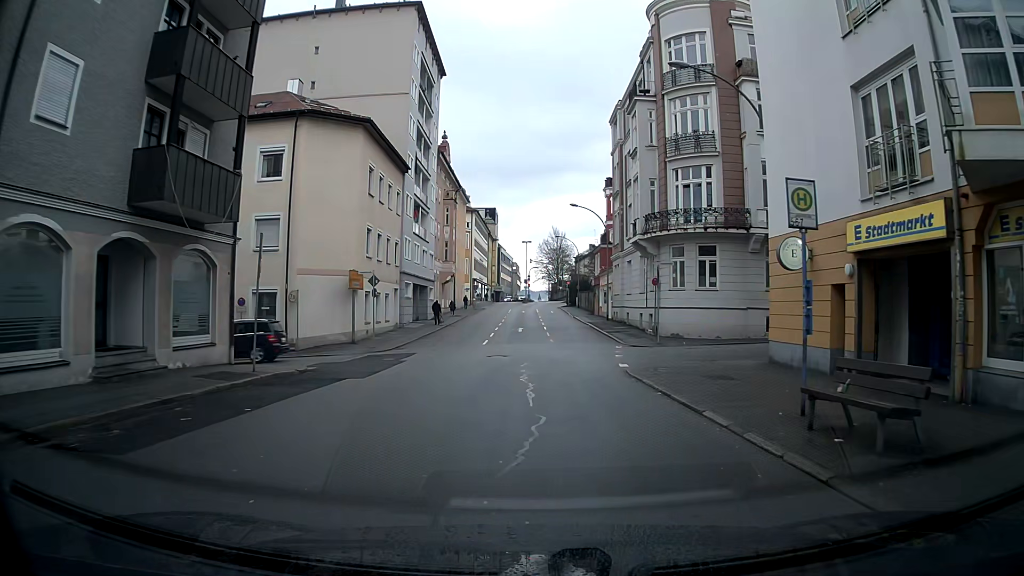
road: tertiary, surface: asphalt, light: Day
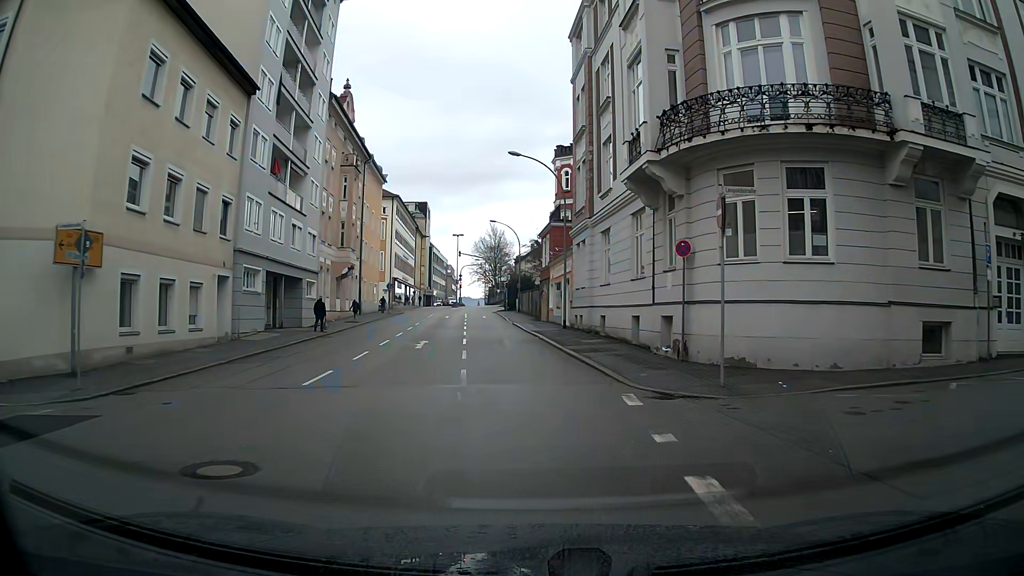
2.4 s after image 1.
(+0.9, +17.7) m; +5°
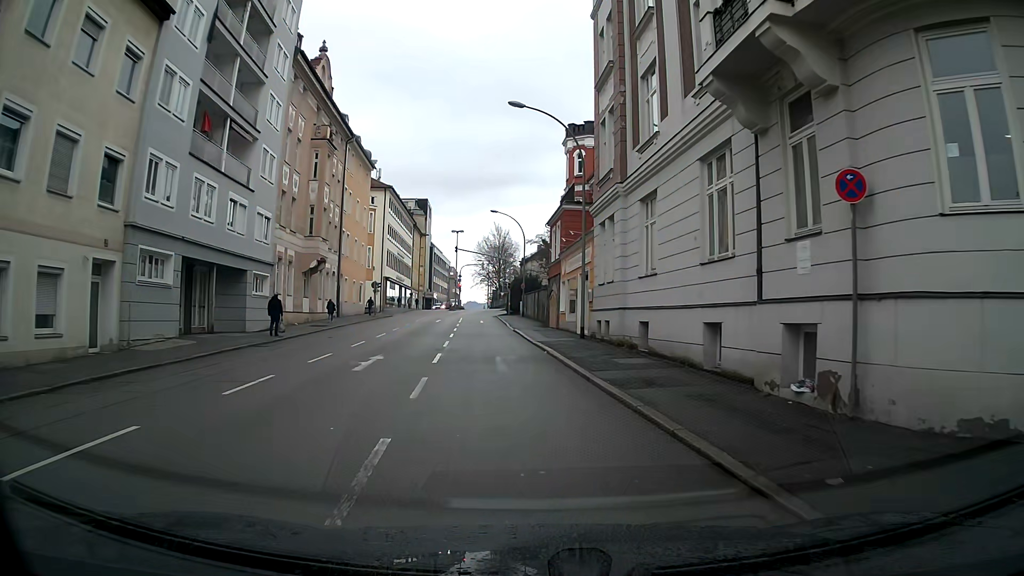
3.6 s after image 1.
(0.0, +8.8) m; -1°
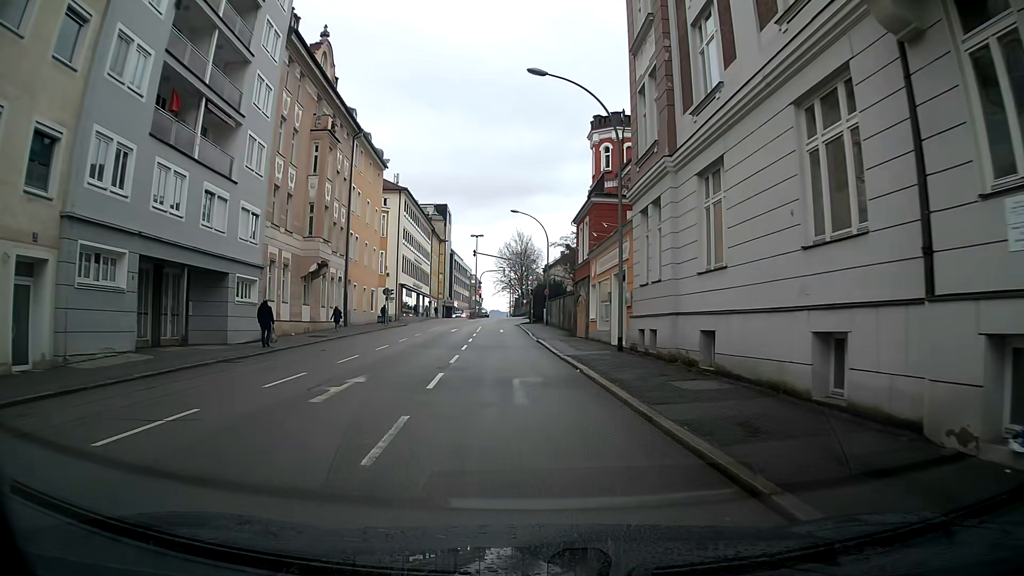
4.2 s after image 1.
(-0.1, +4.3) m; -2°
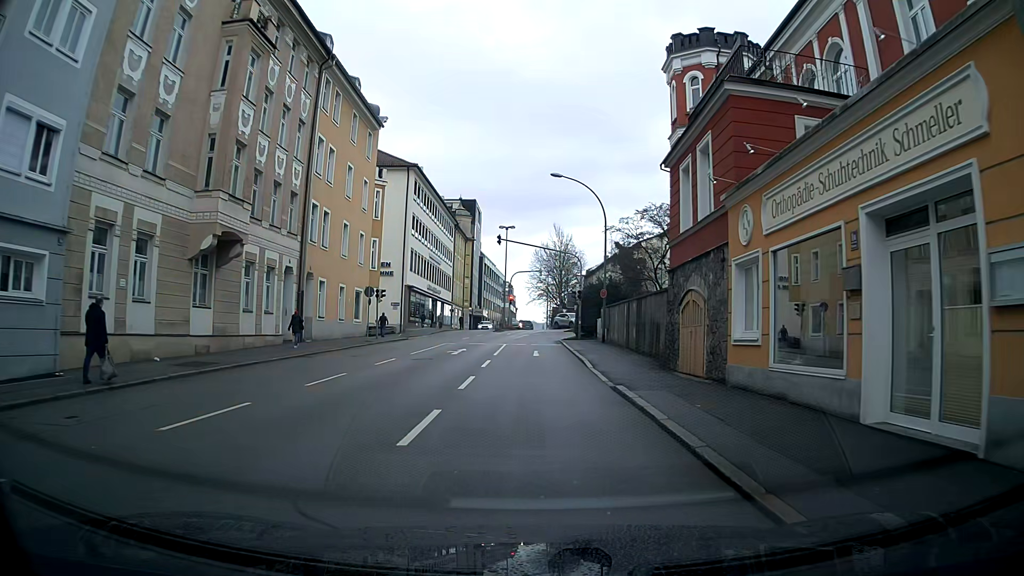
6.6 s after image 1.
(-0.6, +16.9) m; -3°
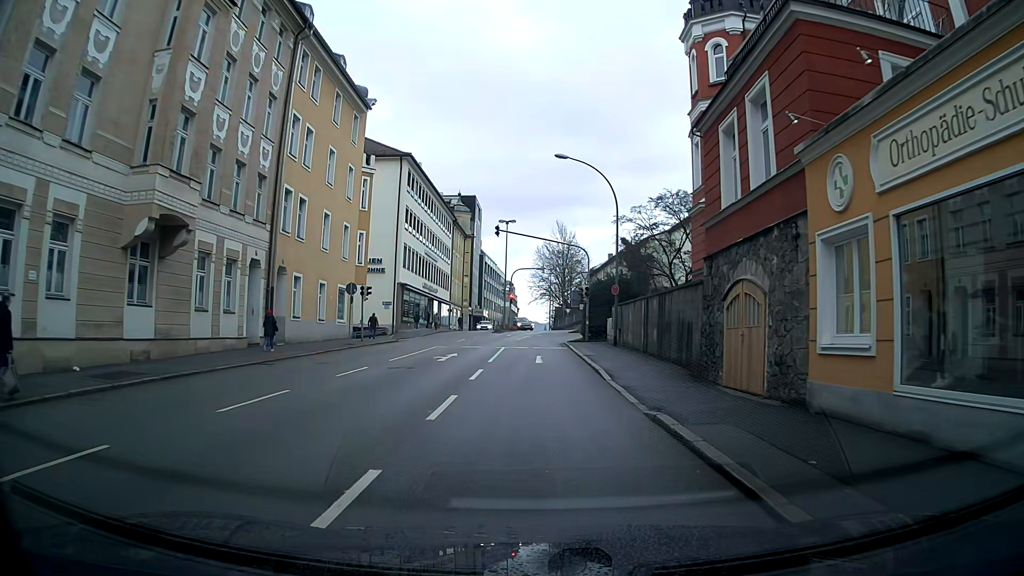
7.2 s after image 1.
(0.0, +4.2) m; 0°
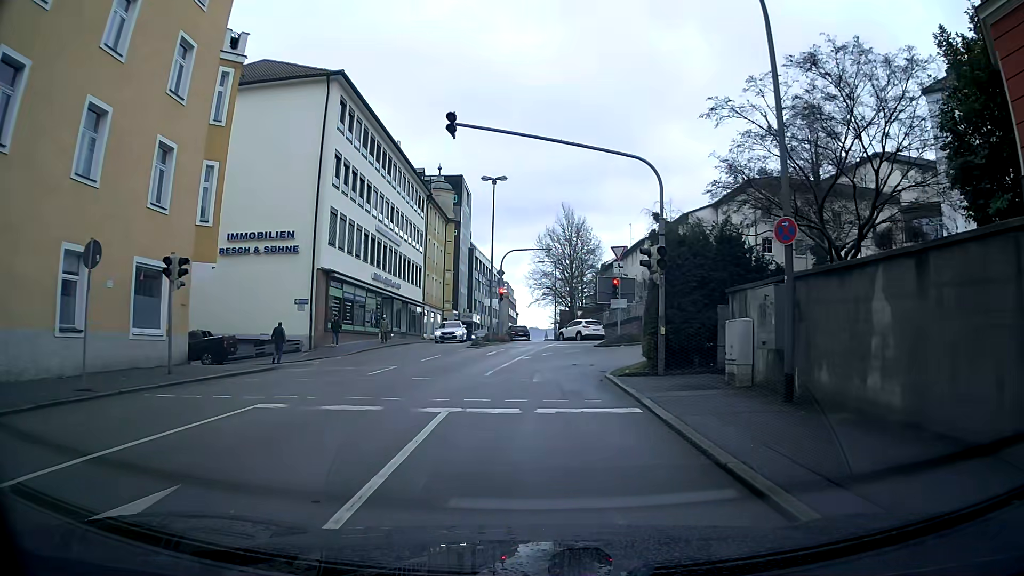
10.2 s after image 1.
(-0.1, +21.2) m; 0°
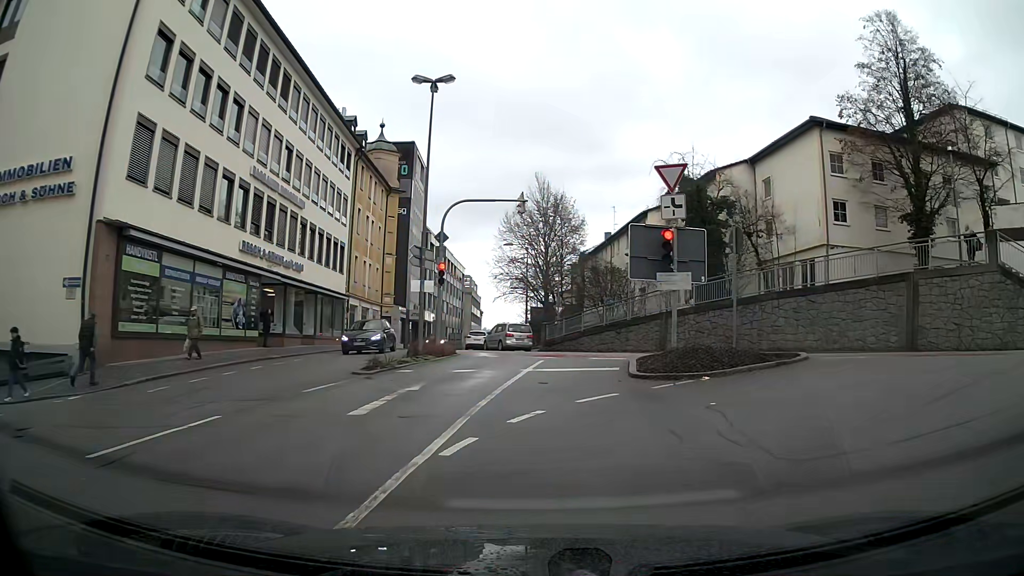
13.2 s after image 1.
(+0.6, +17.3) m; +6°
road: residential
